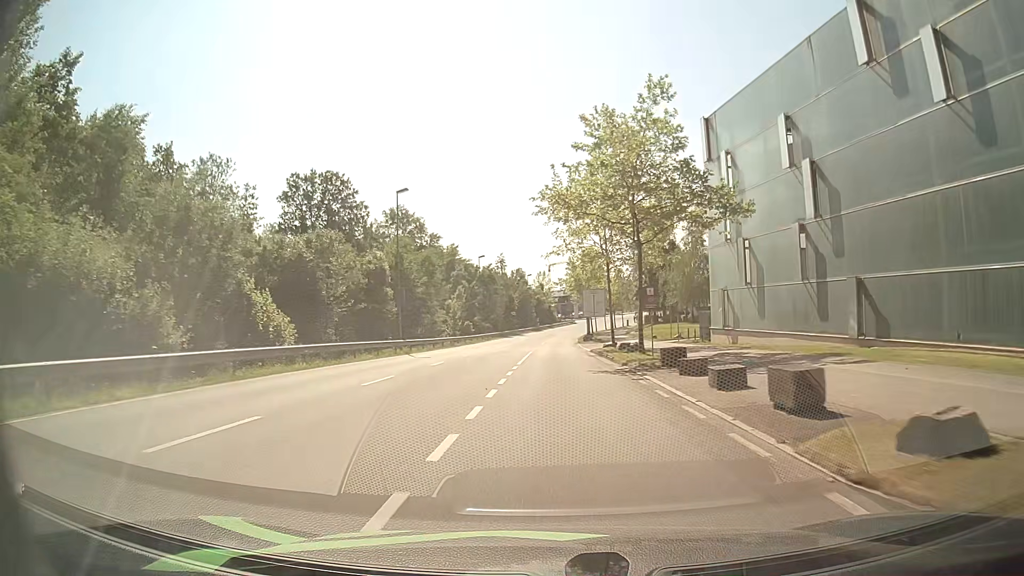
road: secondary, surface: asphalt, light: Day
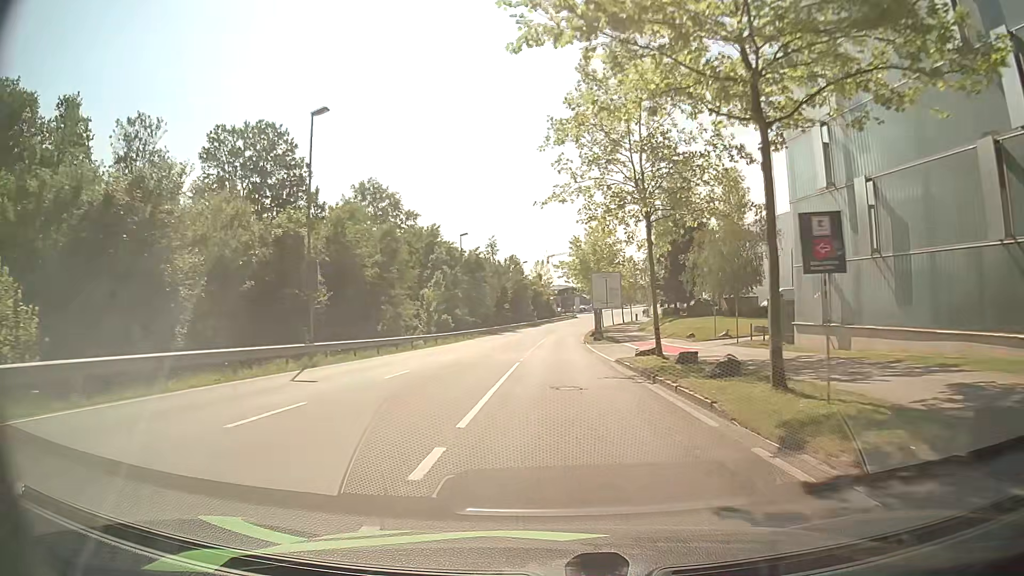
(0.0, +15.9) m; -2°
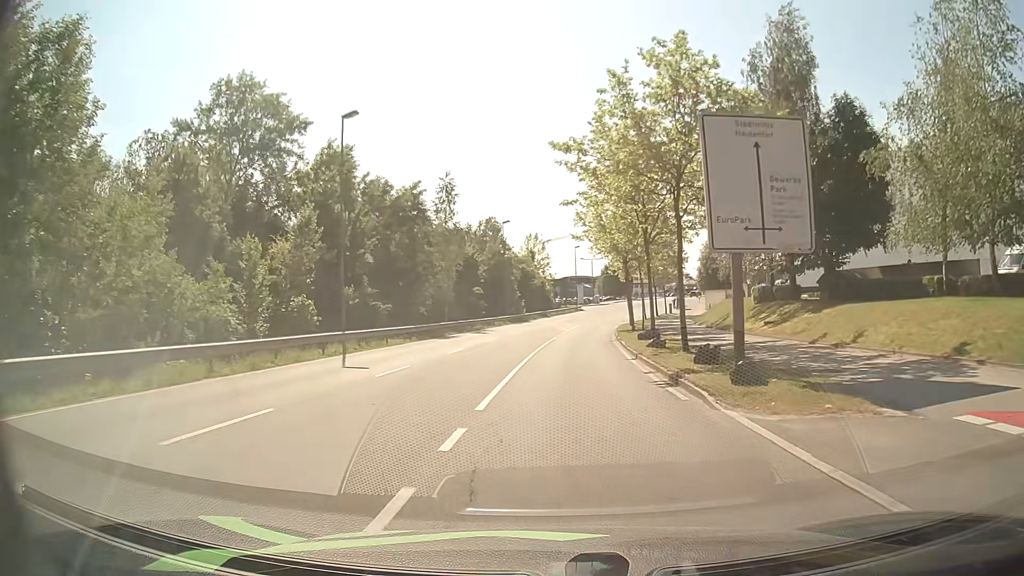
(+1.2, +37.8) m; +2°
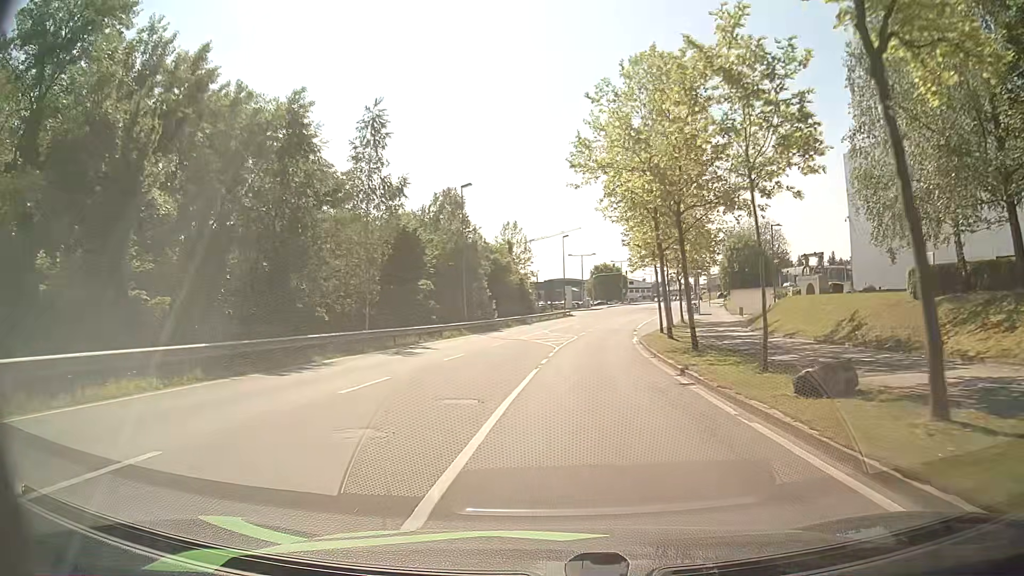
(+0.2, +21.4) m; +1°
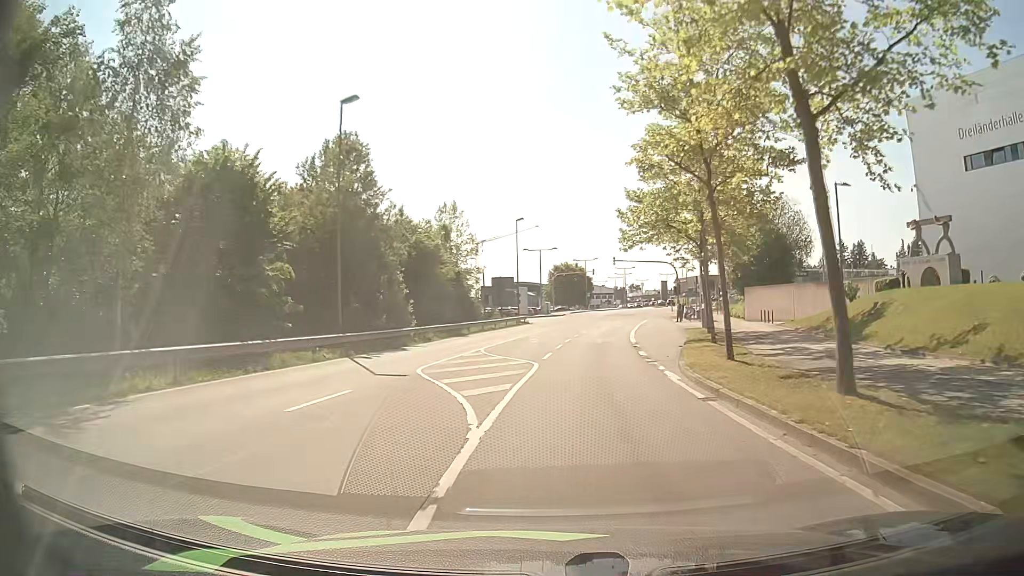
(+0.6, +20.1) m; +5°
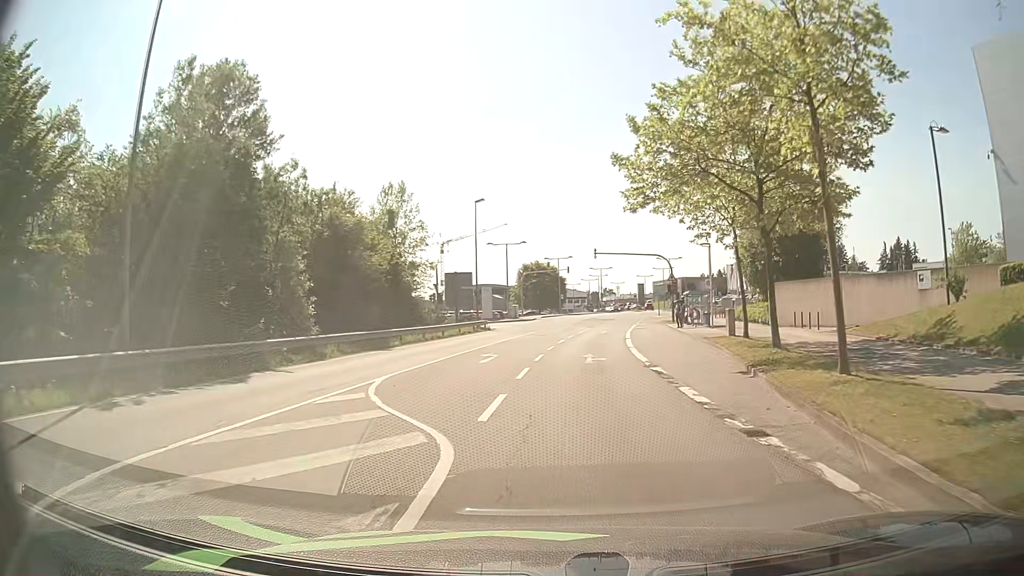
(+0.1, +12.8) m; +1°
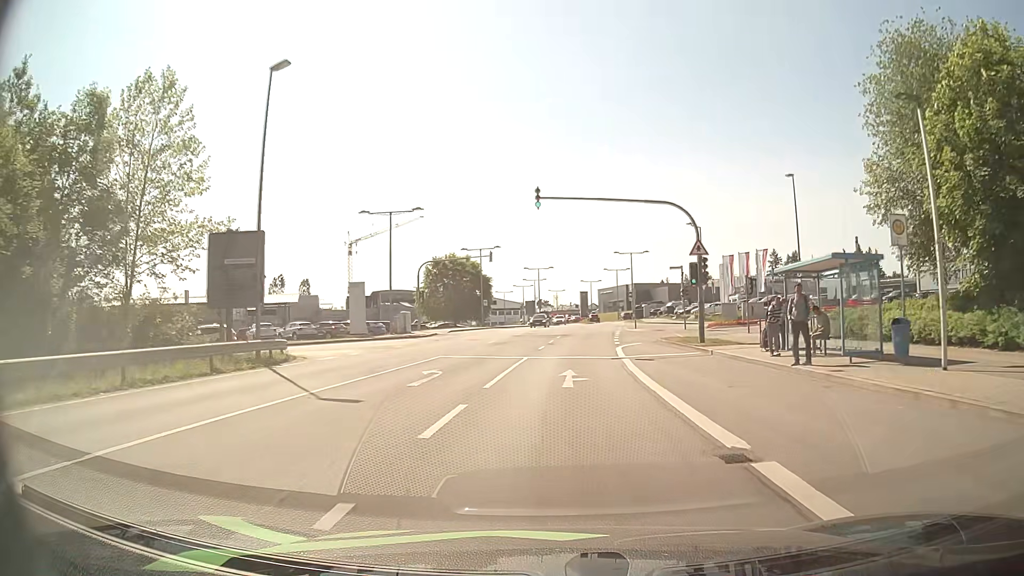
(+1.7, +31.3) m; +6°
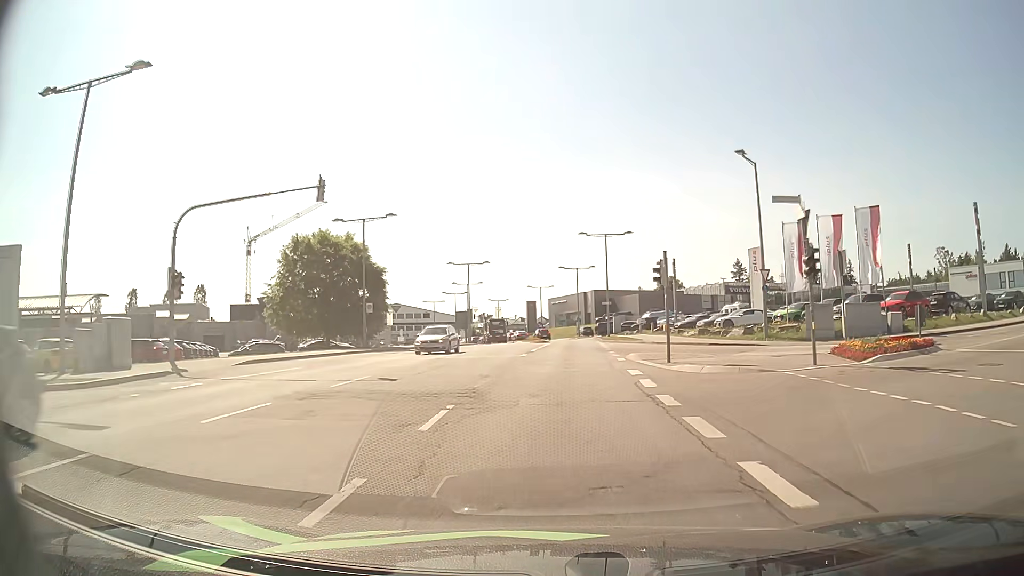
(+1.3, +31.6) m; +4°
(0, +10) (0, +20) (+1, +30) (+1, +40) (+1, +50) (+2, +60) (+1, +70) (+1, +80) (0, +90) (-3, +100) m
